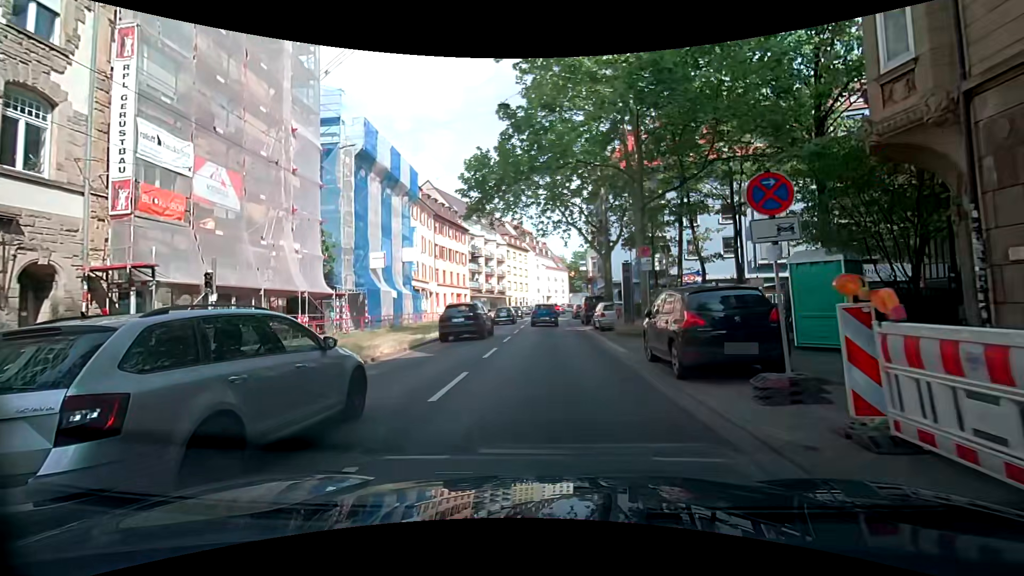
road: primary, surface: asphalt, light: Day
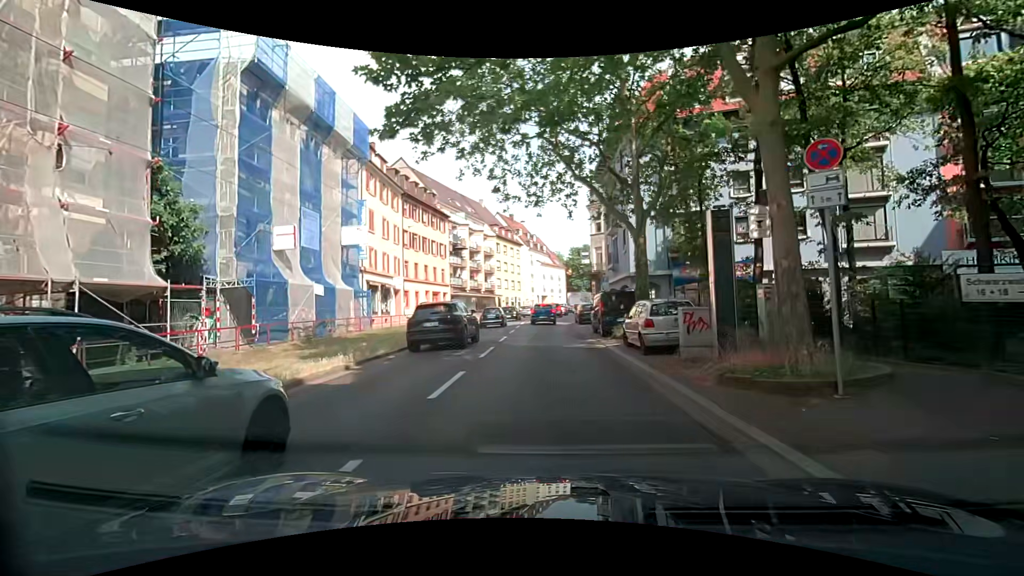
(+0.3, +11.7) m; 0°
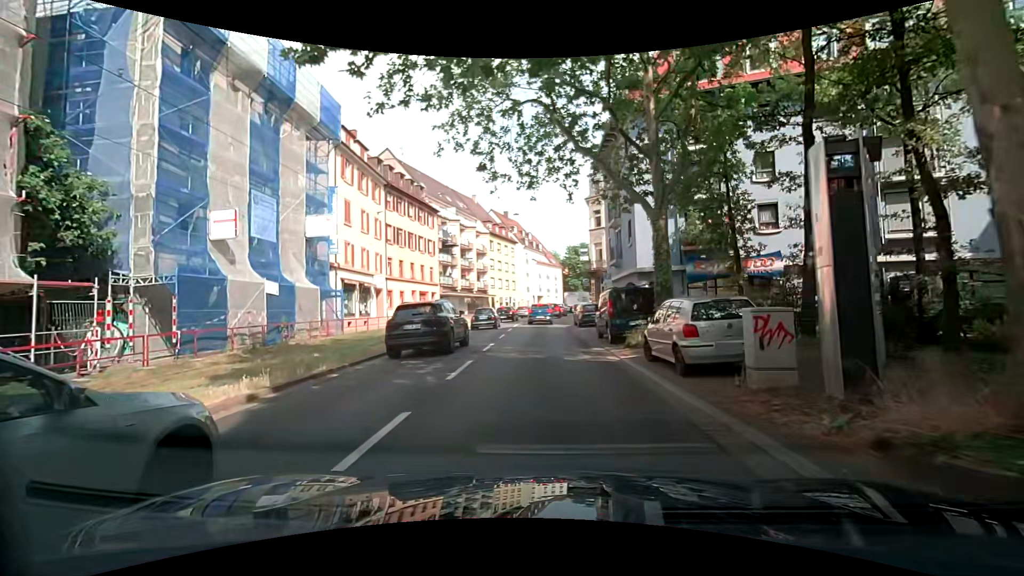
(+0.1, +4.0) m; 0°
(0, +10) (0, +20) (0, +30) (+1, +40) (+1, +50) (+3, +60) (+5, +70) (+8, +79) (+12, +88) (+16, +98) m
